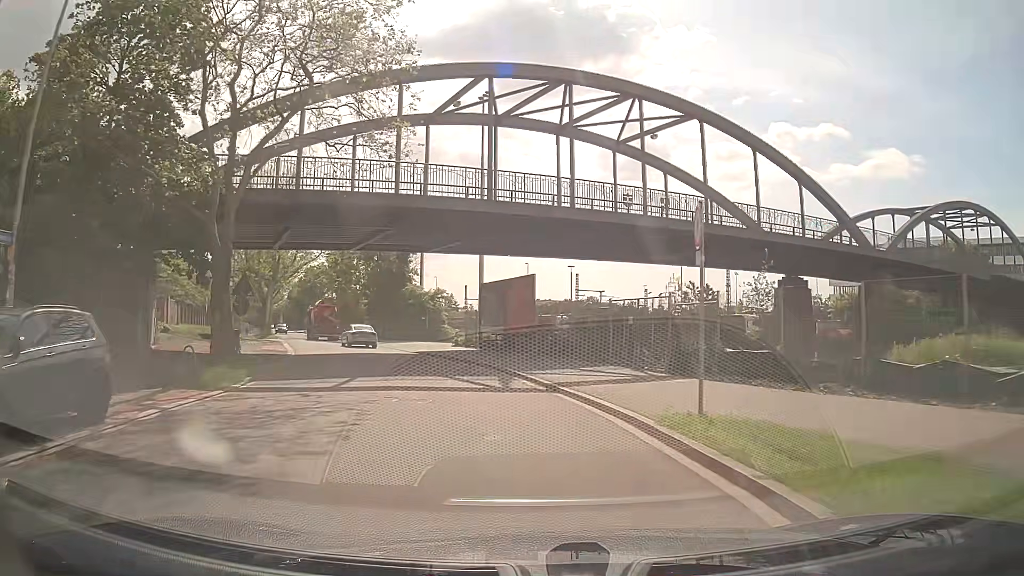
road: tertiary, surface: asphalt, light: Day
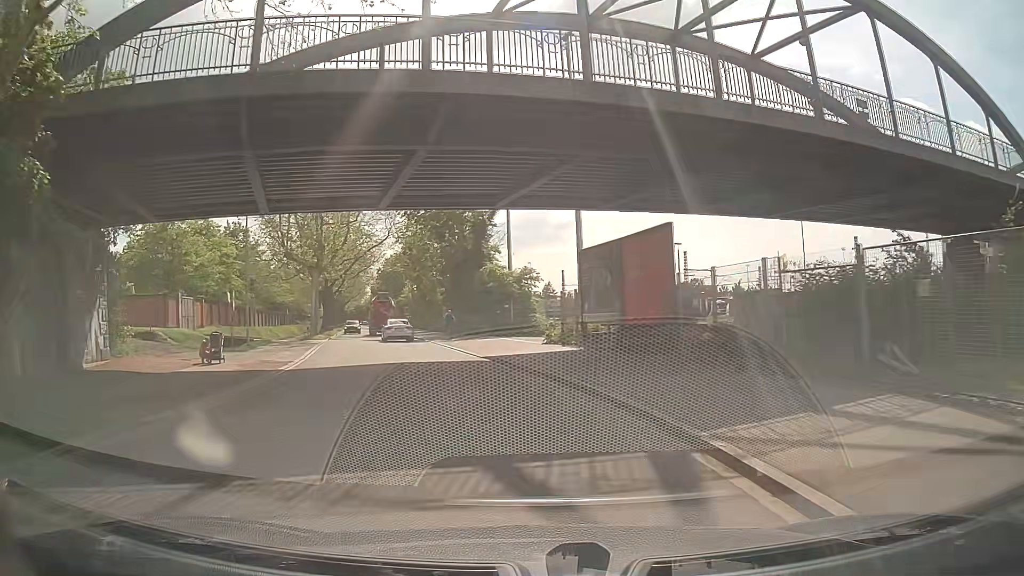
(-0.9, +12.3) m; -8°
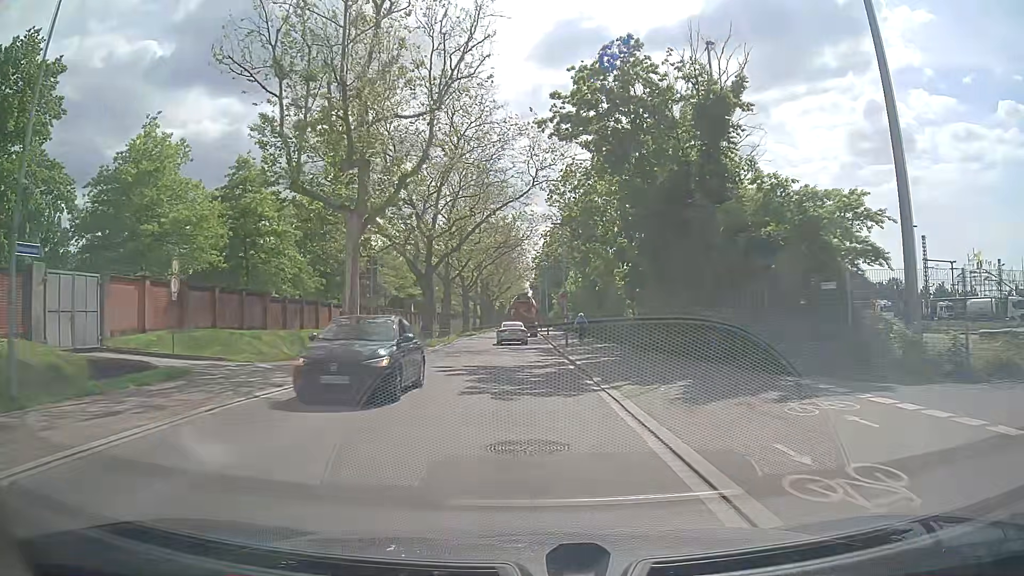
(-4.0, +26.4) m; -15°
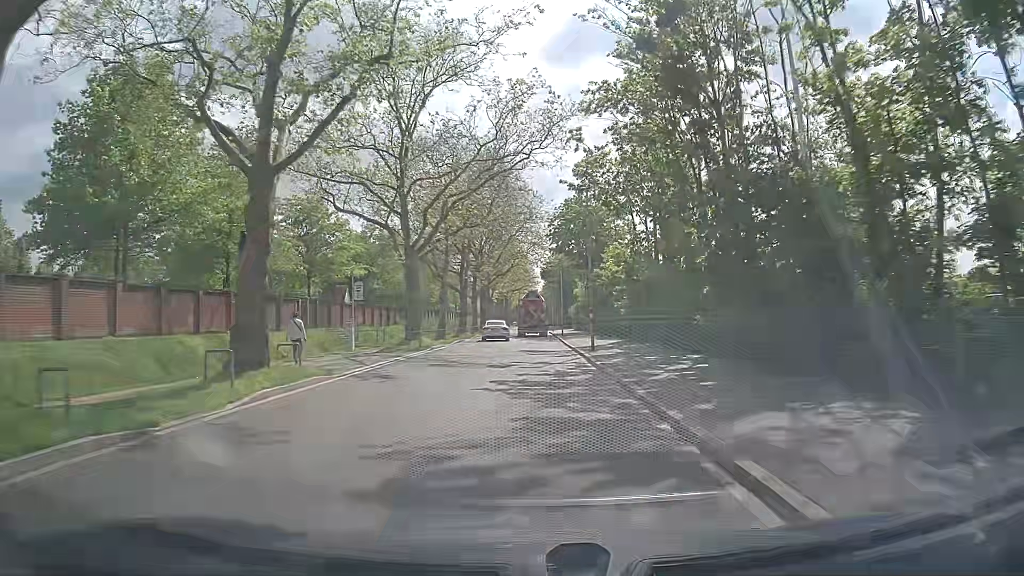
(-0.7, +36.2) m; -1°
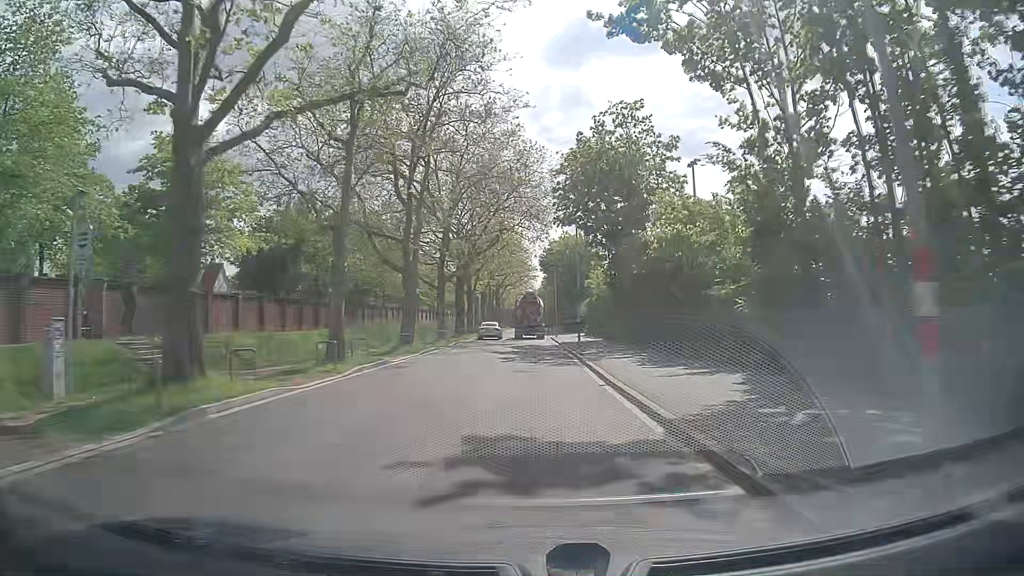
(-0.1, +22.2) m; -1°
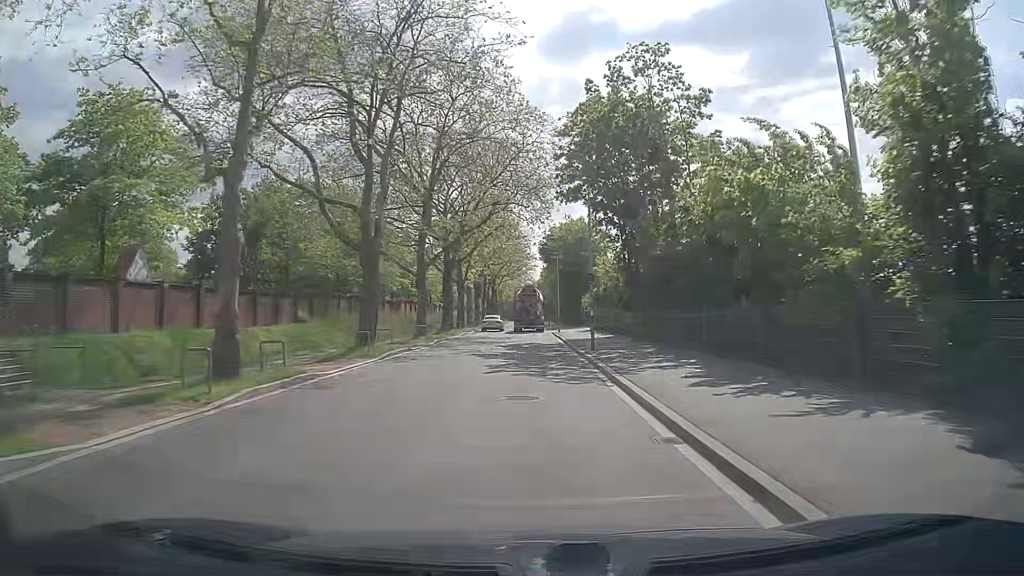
(0.0, +7.5) m; 0°
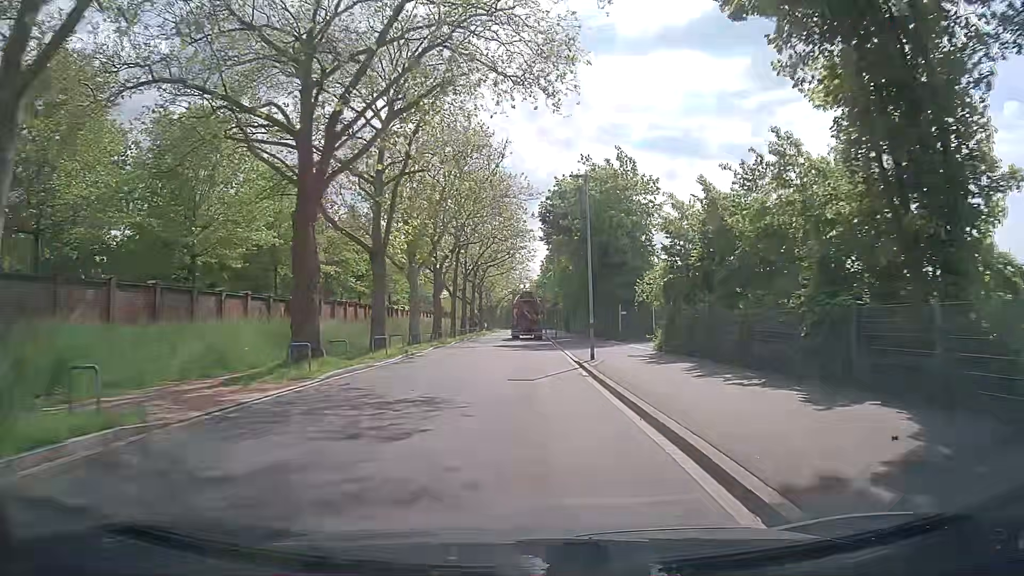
(+0.1, +30.4) m; 0°
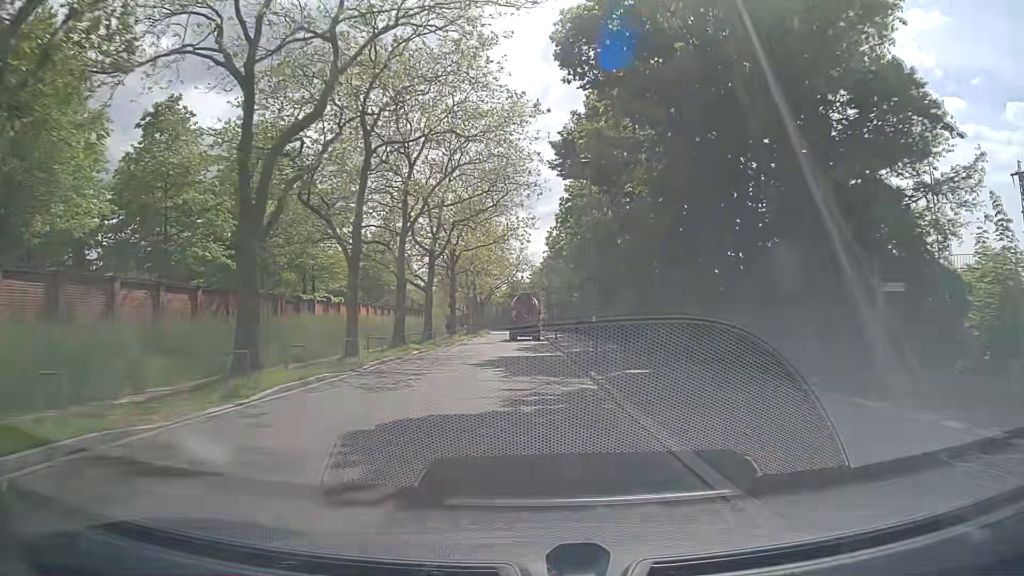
(+0.1, +31.1) m; 0°
(0, +10) (0, +20) (0, +30) (0, +40) (0, +50) (0, +60) (0, +70) (0, +80) (-1, +90) (-1, +100) m
